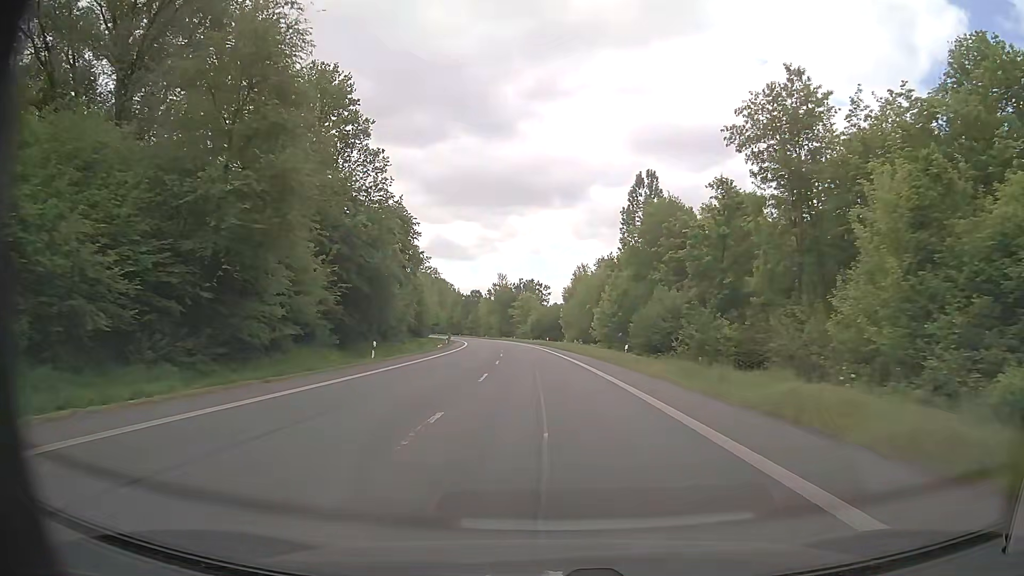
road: primary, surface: asphalt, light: Day
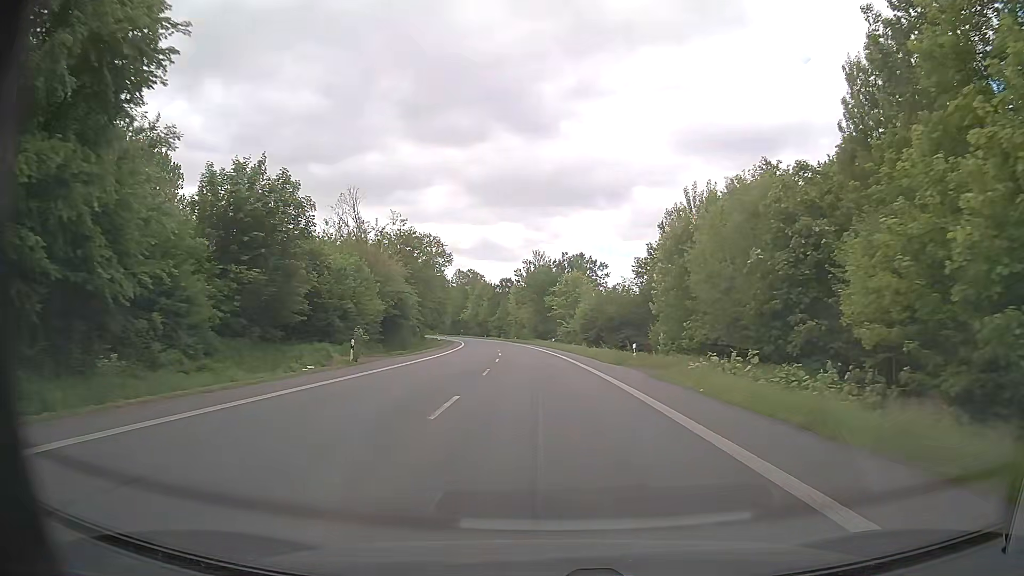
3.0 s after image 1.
(-1.8, +56.2) m; -4°
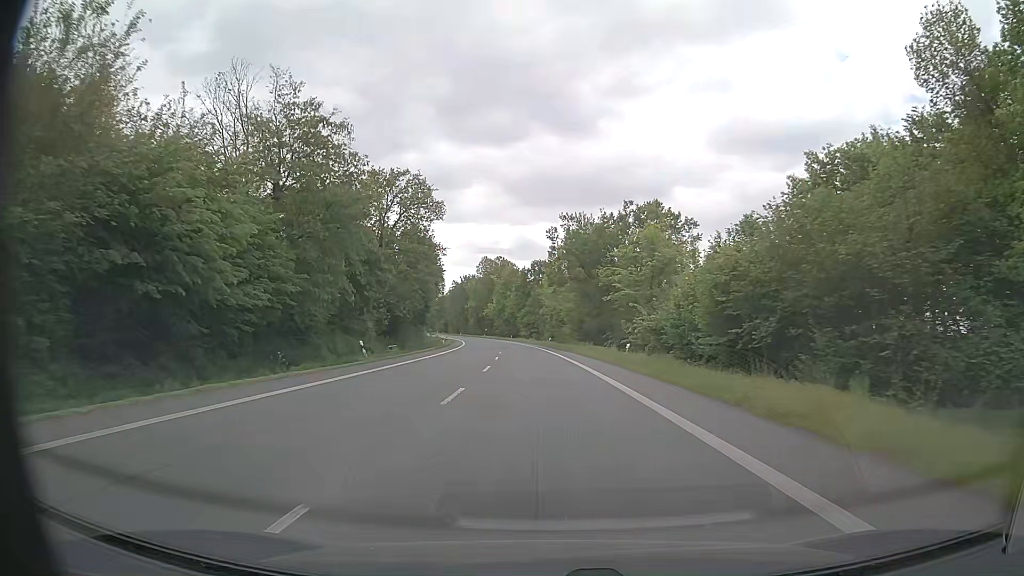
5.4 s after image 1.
(-1.2, +45.0) m; -3°
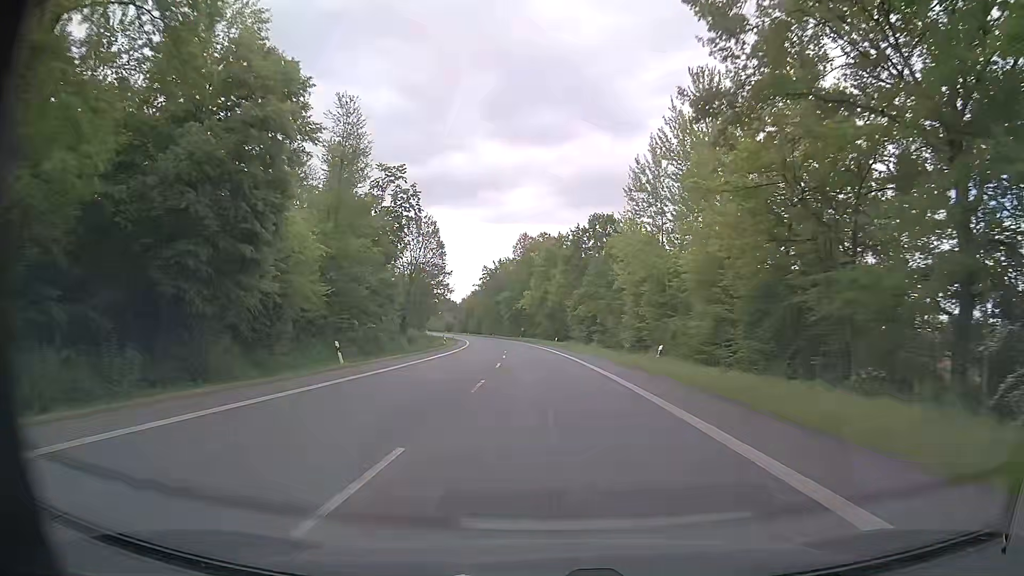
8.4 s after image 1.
(-2.2, +56.8) m; -5°
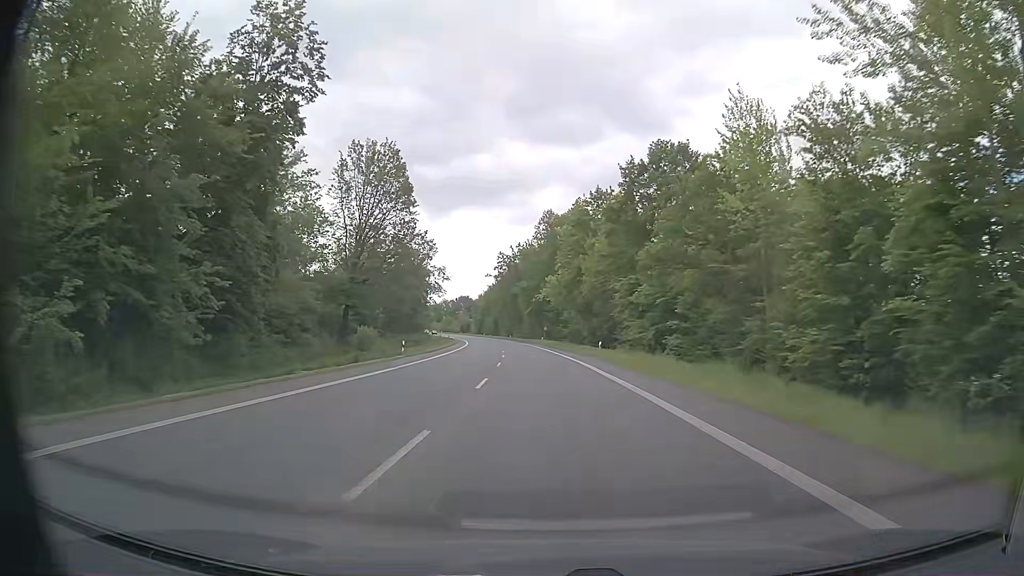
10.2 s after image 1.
(-0.6, +34.3) m; -2°
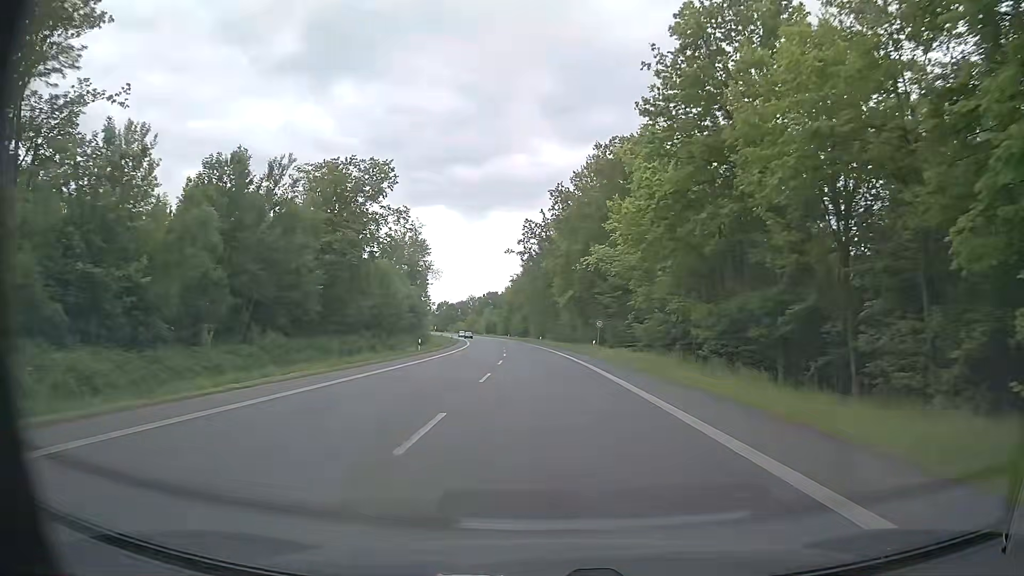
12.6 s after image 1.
(-1.1, +45.6) m; -3°
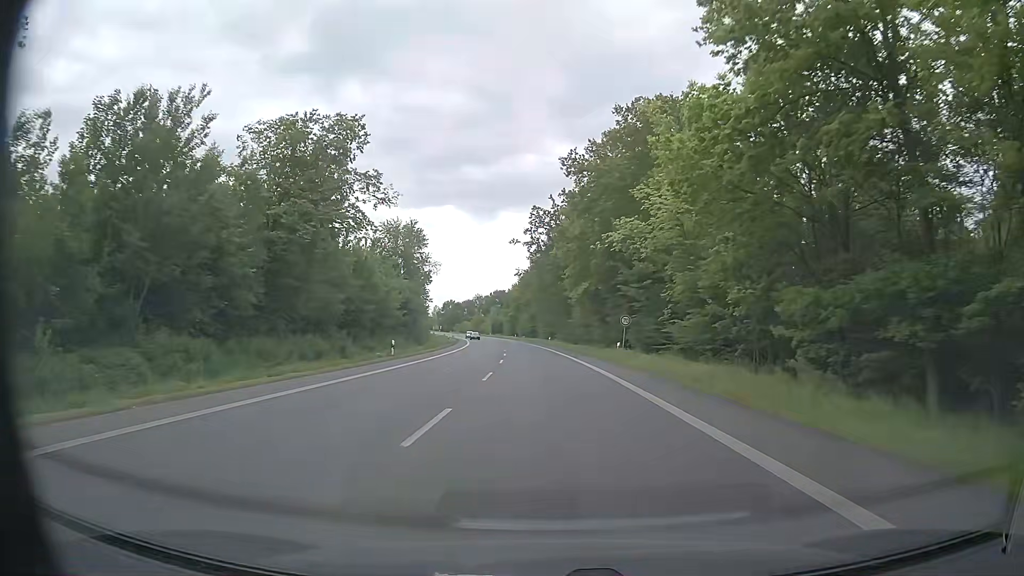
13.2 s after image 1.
(-0.1, +11.4) m; -1°
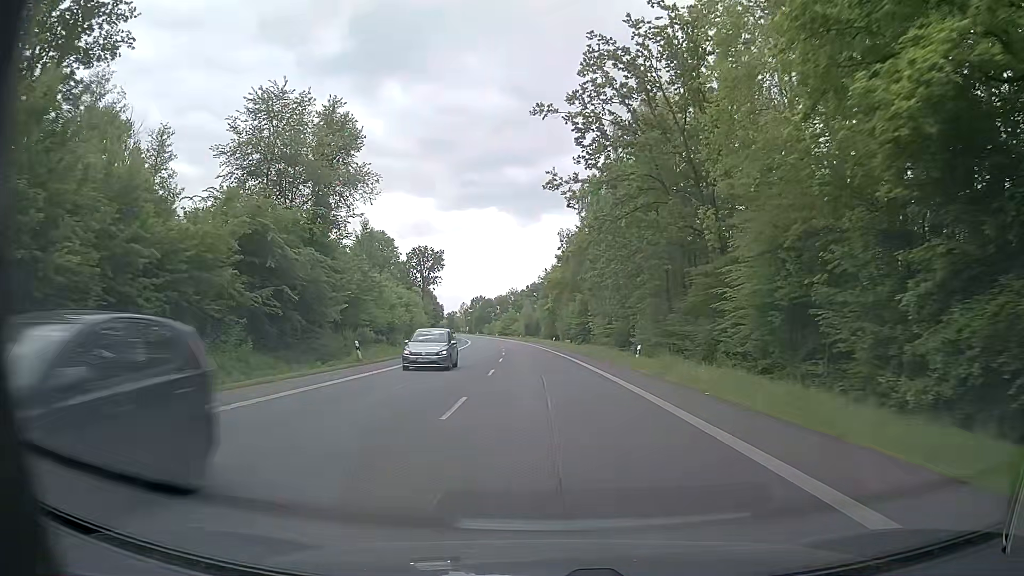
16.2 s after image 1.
(-1.2, +56.9) m; -3°
(0, +10) (0, +20) (-1, +30) (-1, +40) (-2, +50) (-2, +60) (-3, +70) (-4, +80) (-5, +90) (-6, +100) m
